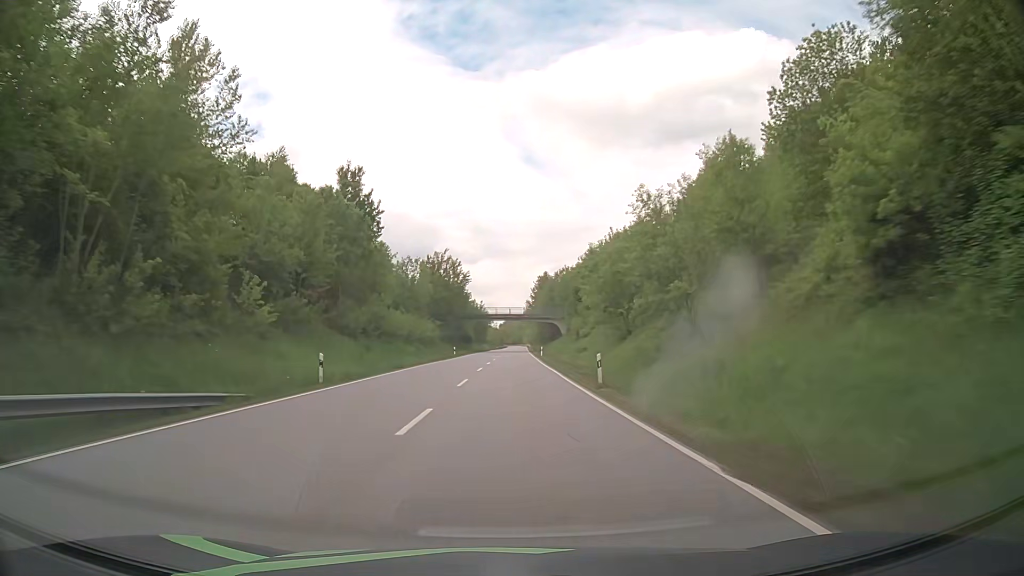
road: primary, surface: asphalt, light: Day
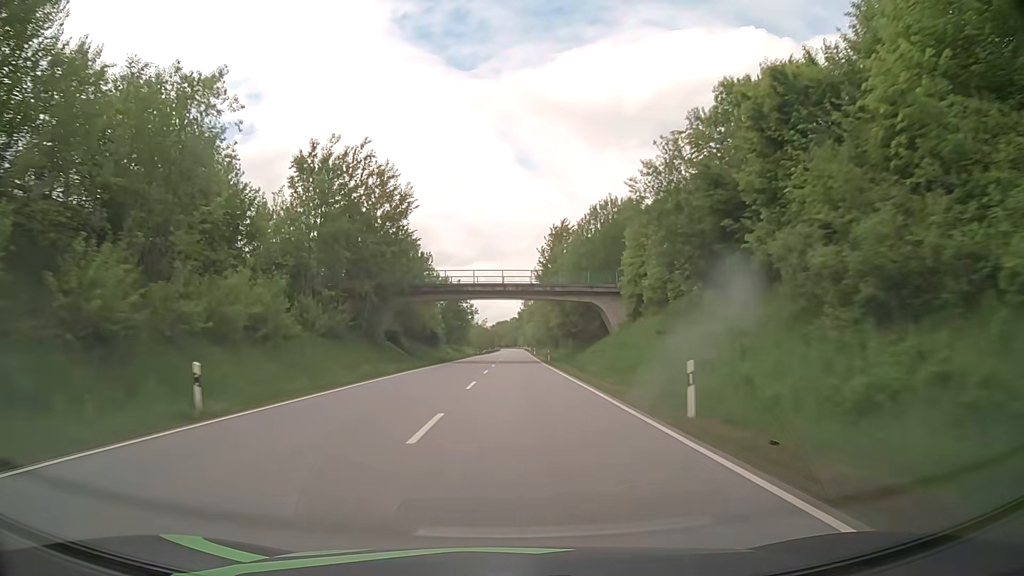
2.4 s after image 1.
(+0.4, +60.6) m; +1°
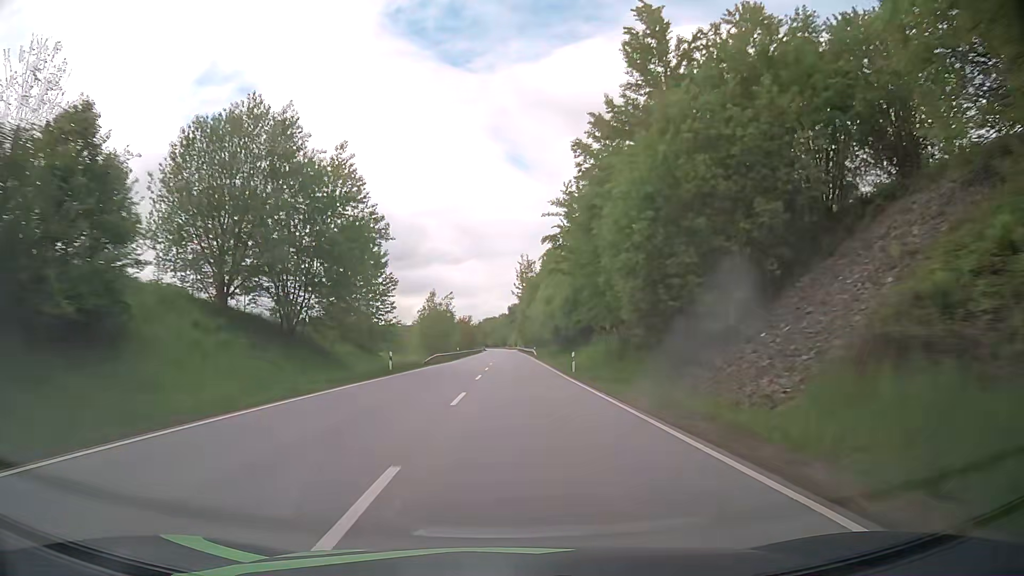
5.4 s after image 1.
(+0.9, +77.3) m; +1°
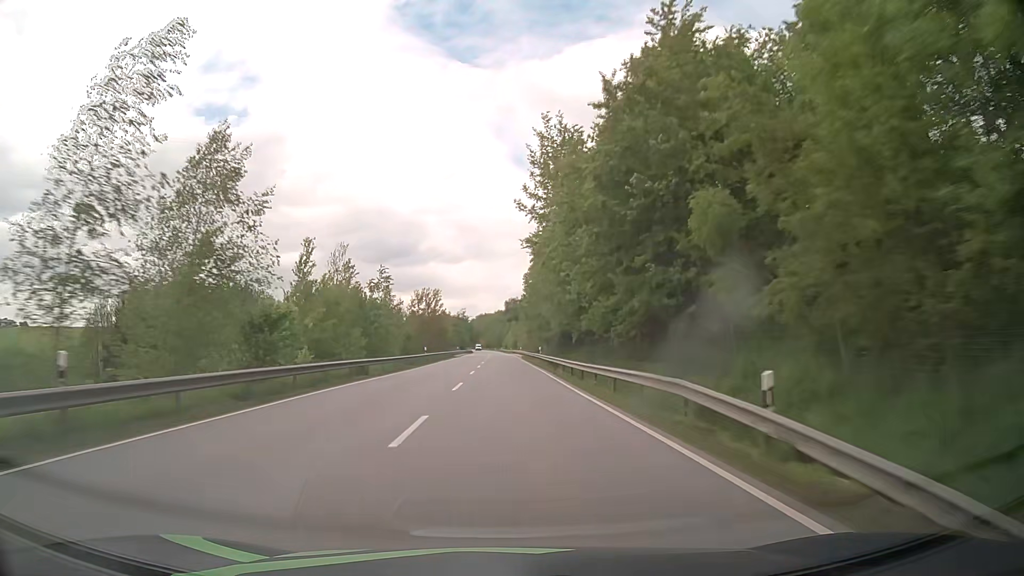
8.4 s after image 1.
(+0.6, +77.6) m; +1°
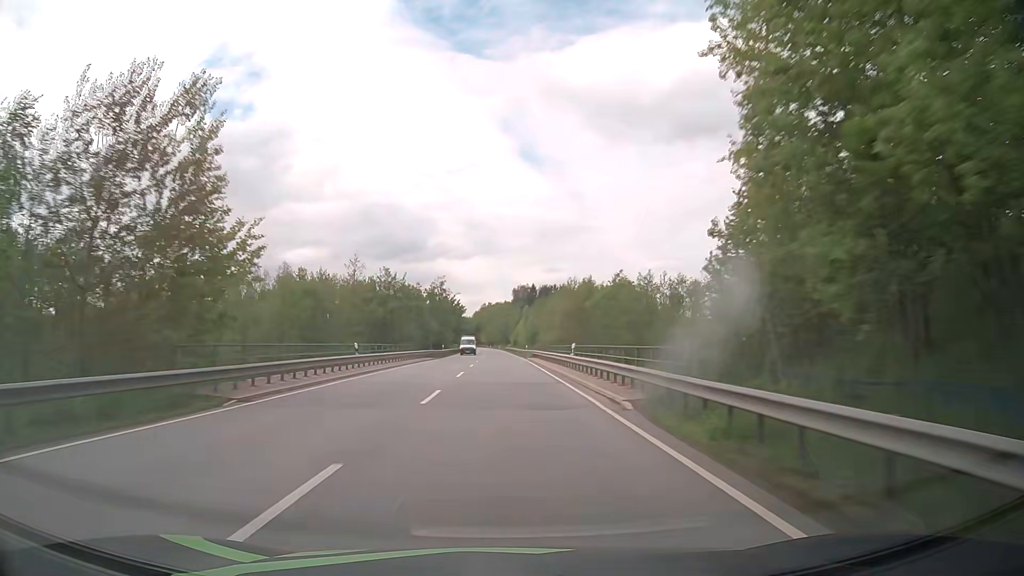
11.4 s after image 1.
(-0.5, +77.2) m; -1°
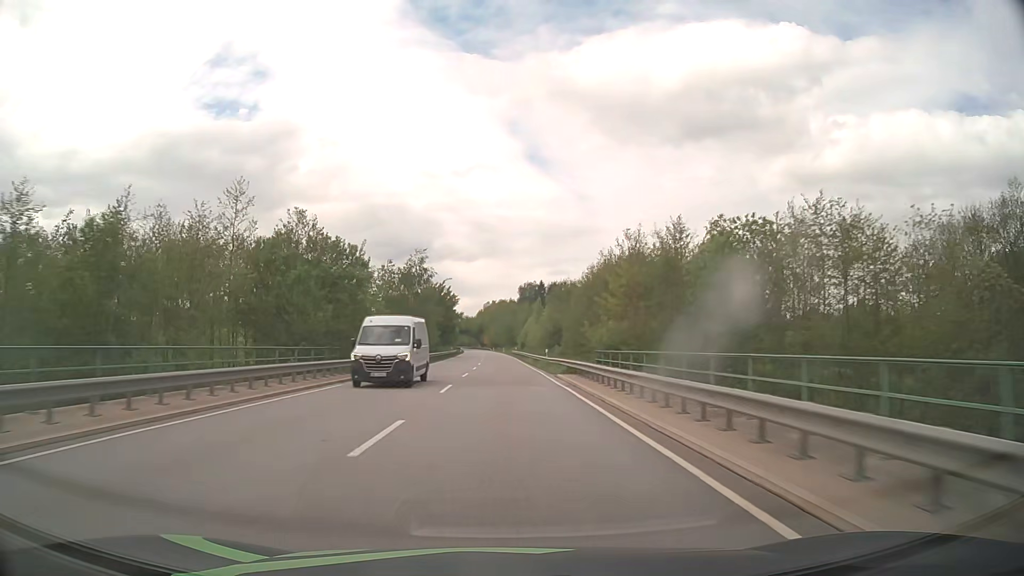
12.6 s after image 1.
(-0.1, +31.0) m; -1°
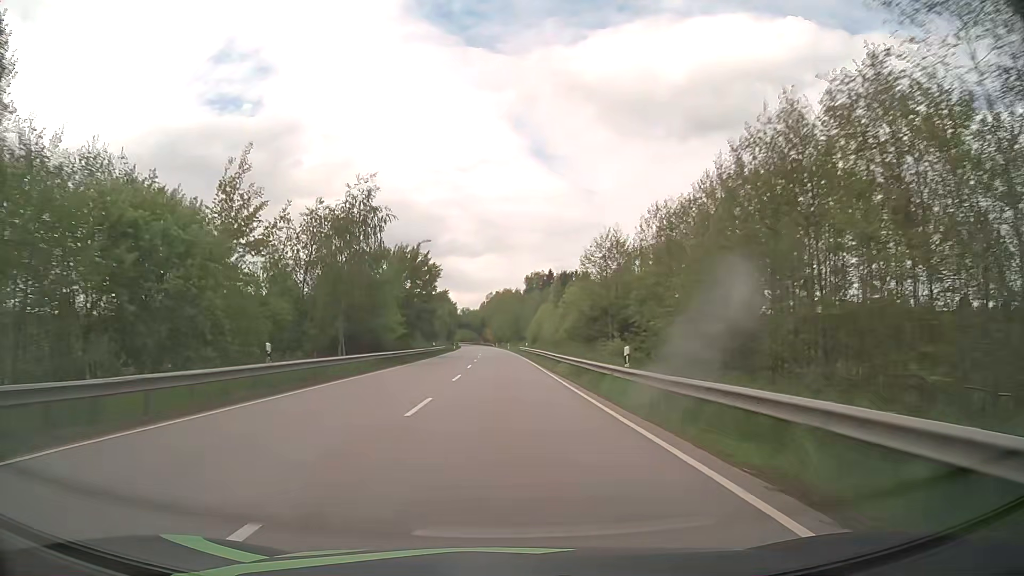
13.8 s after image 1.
(0.0, +31.1) m; 0°
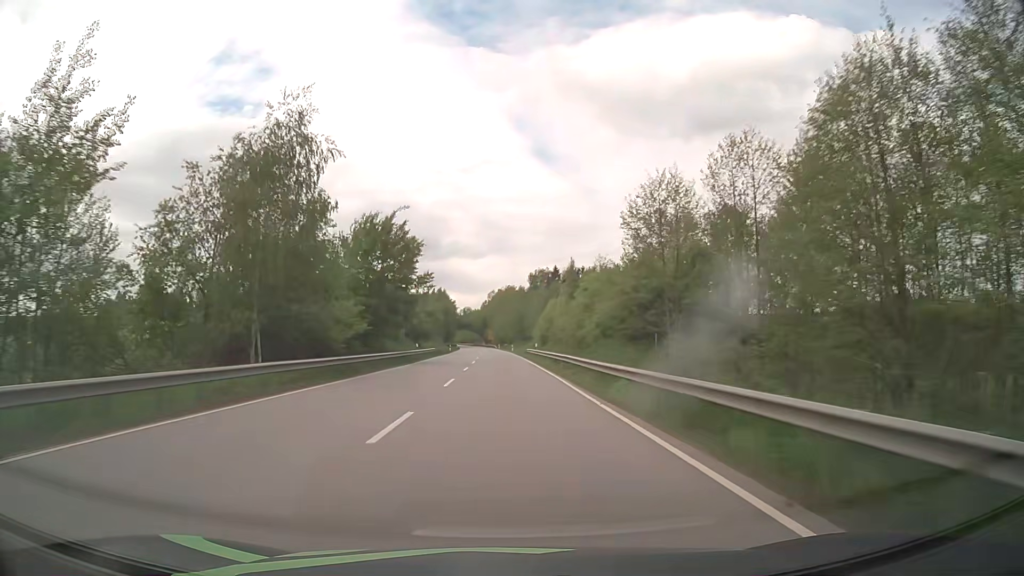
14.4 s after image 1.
(0.0, +15.6) m; 0°
(0, +10) (0, +20) (0, +30) (0, +40) (0, +50) (-1, +60) (-1, +70) (-1, +80) (-2, +90) (-2, +100) m
